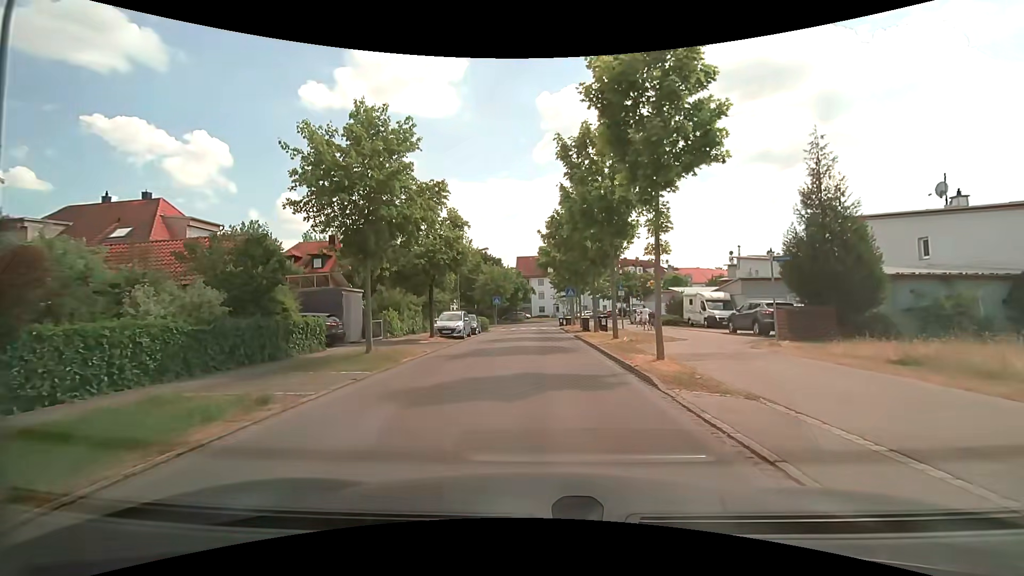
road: residential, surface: asphalt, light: Day
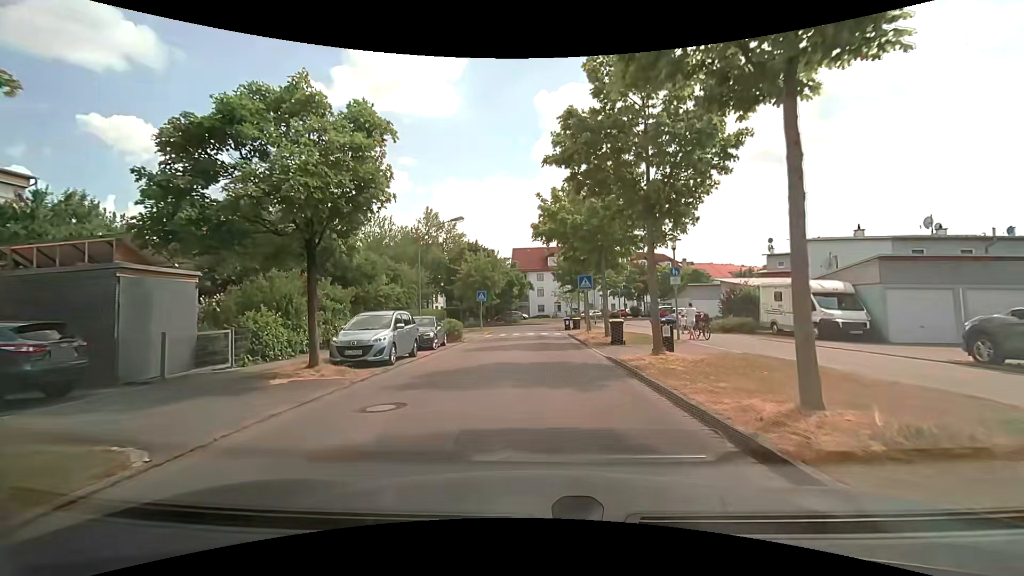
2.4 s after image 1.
(-0.1, +14.1) m; 0°
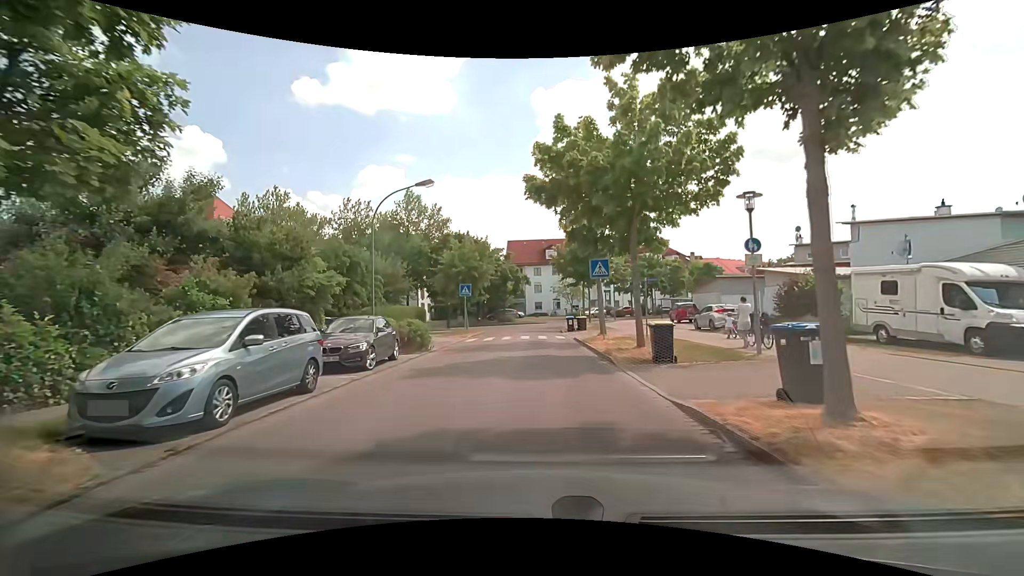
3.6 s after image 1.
(0.0, +7.9) m; 0°
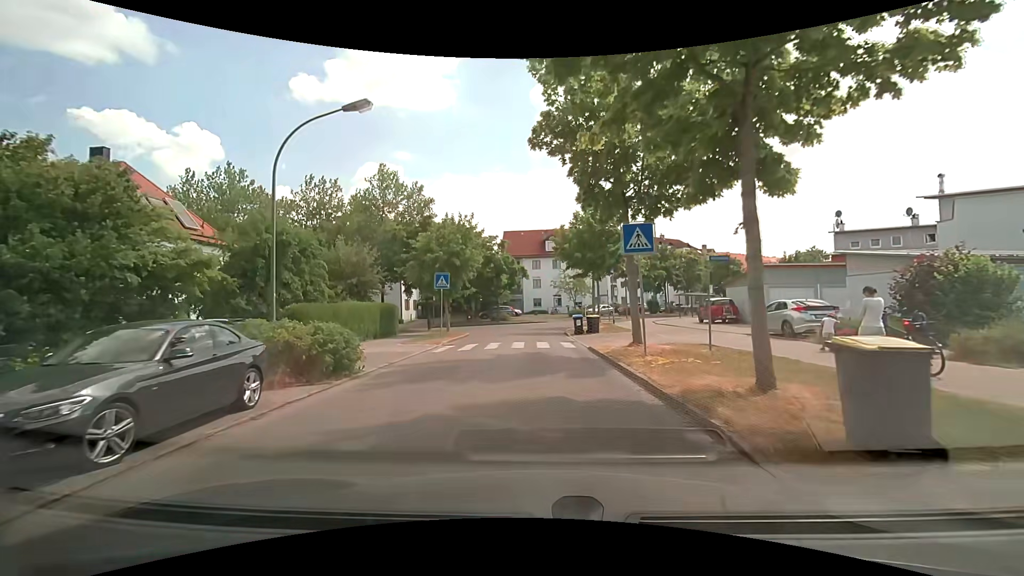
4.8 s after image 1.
(0.0, +8.0) m; -1°
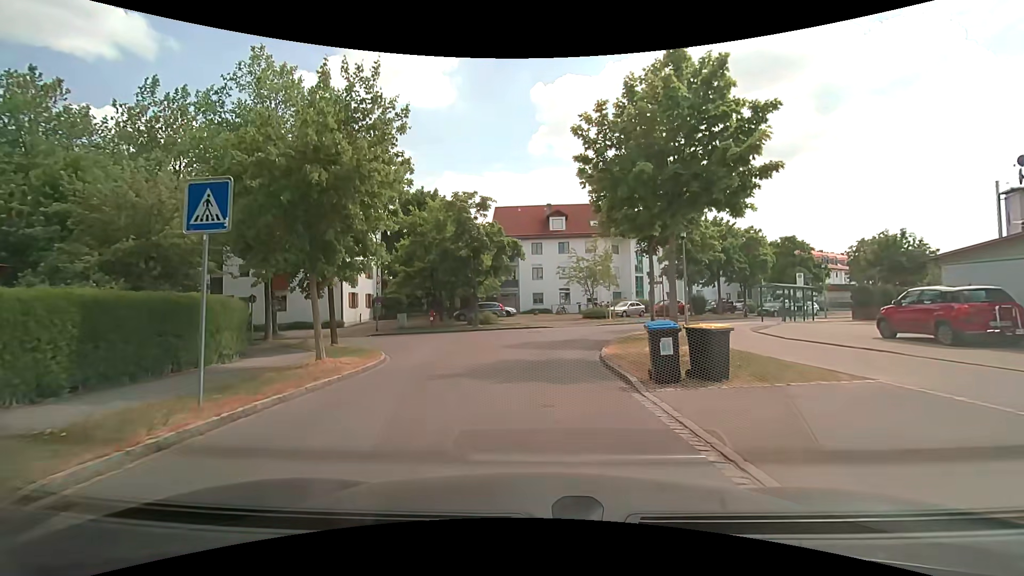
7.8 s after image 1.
(+0.1, +18.7) m; 0°
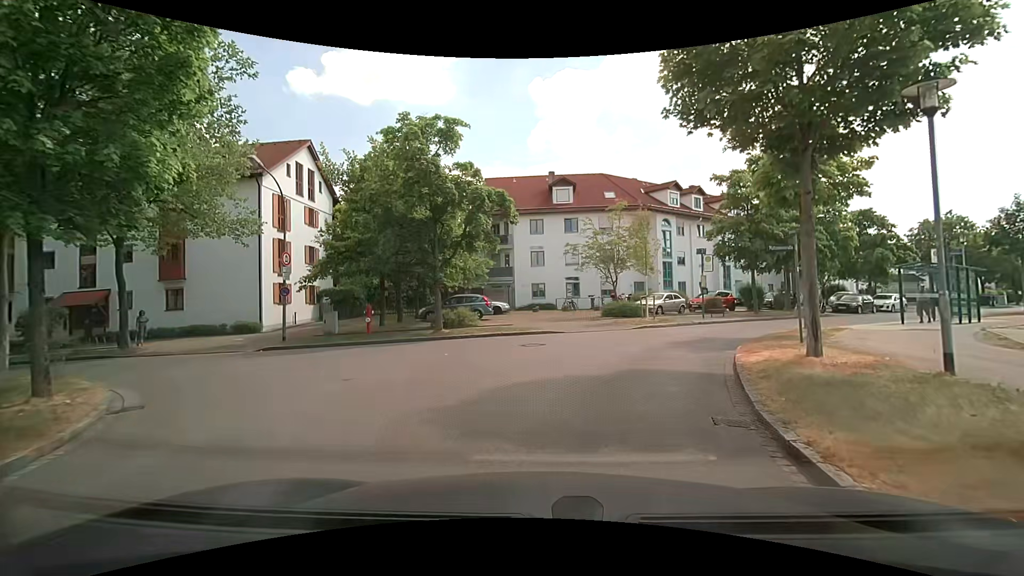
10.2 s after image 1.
(+0.1, +12.5) m; +1°
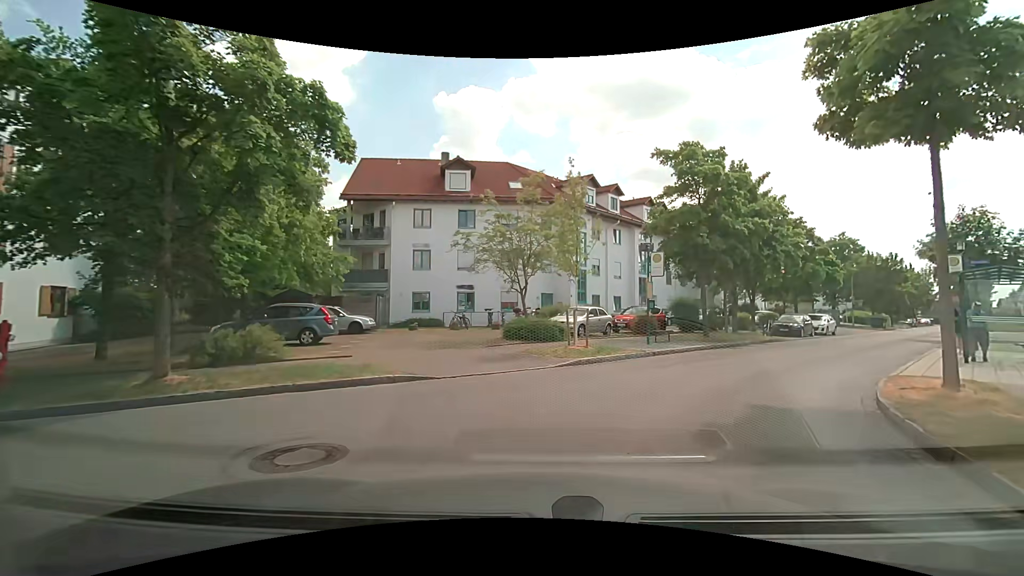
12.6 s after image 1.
(+0.6, +10.0) m; +10°
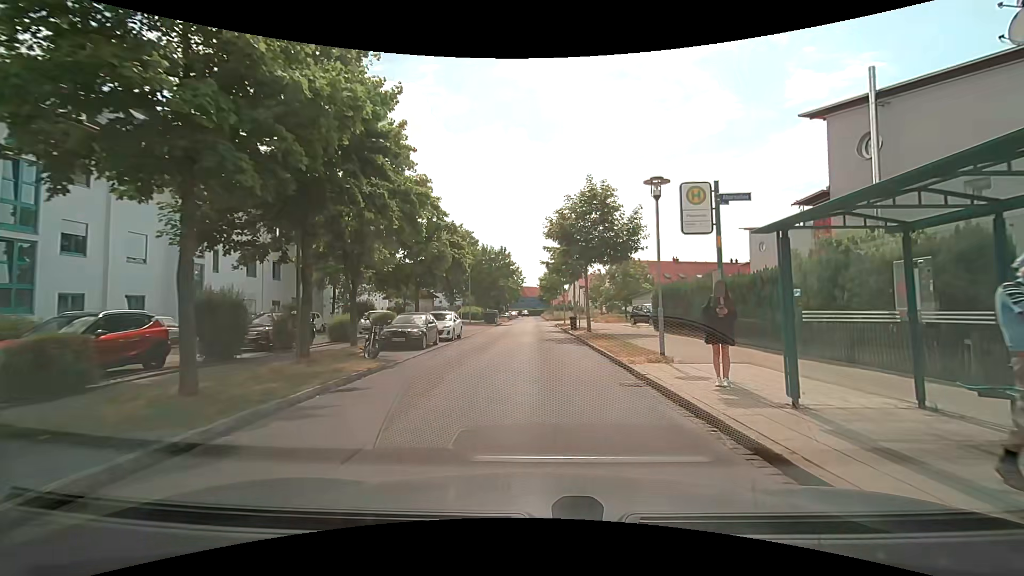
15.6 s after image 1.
(+5.8, +14.3) m; +41°
(0, +10) (0, +20) (0, +30) (0, +40) (0, +50) (0, +60) (0, +70) (-1, +80) (-1, +90) (-1, +100) m
